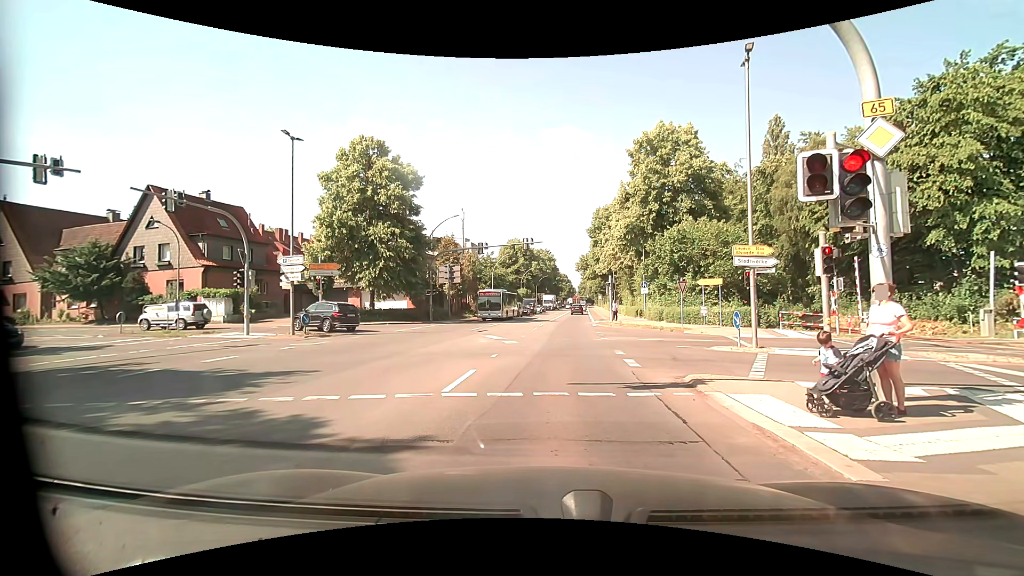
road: primary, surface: asphalt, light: Day
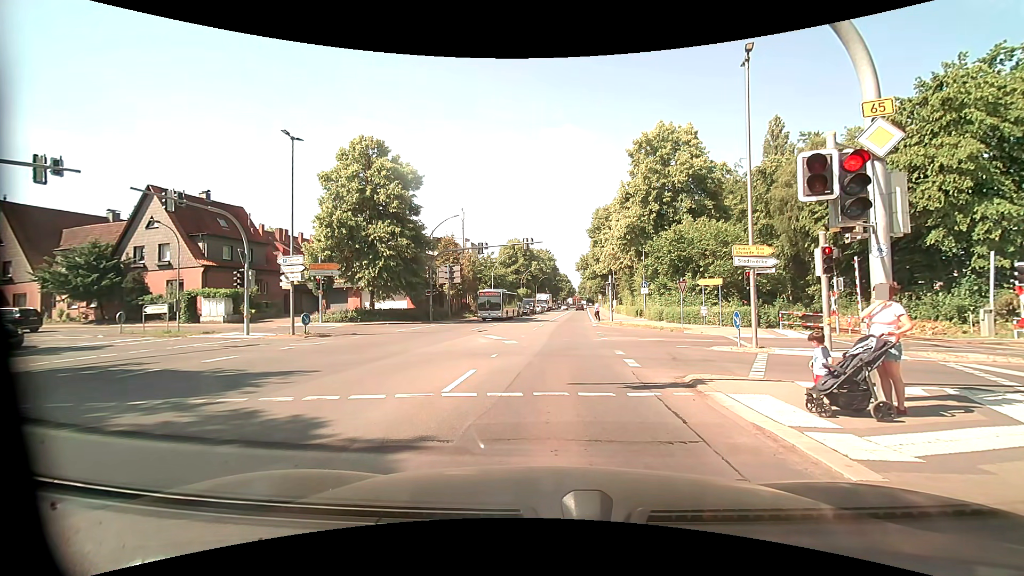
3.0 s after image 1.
(0.0, 0.0) m; 0°
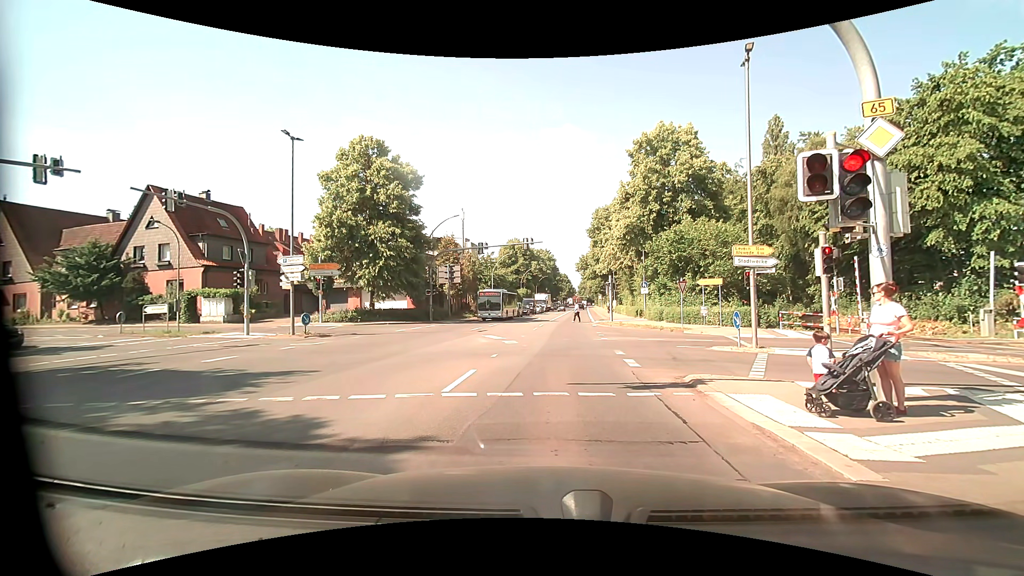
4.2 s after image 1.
(0.0, 0.0) m; 0°
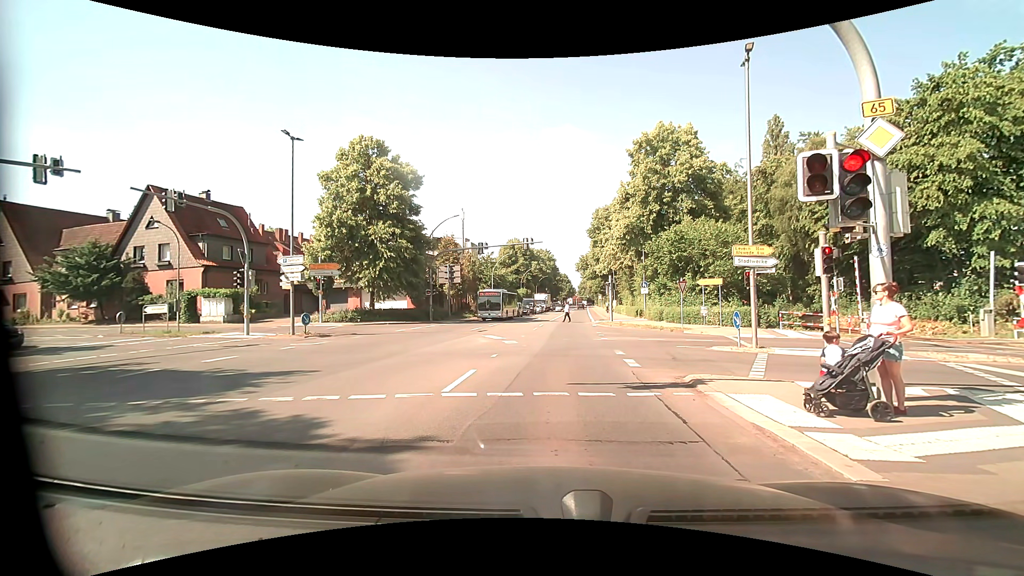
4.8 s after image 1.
(0.0, 0.0) m; 0°
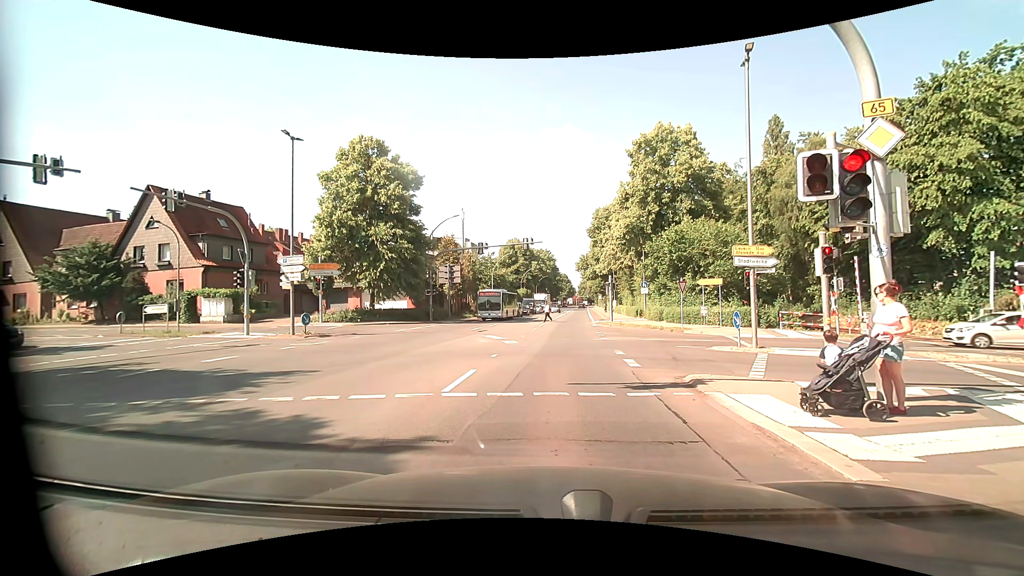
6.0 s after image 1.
(0.0, 0.0) m; 0°
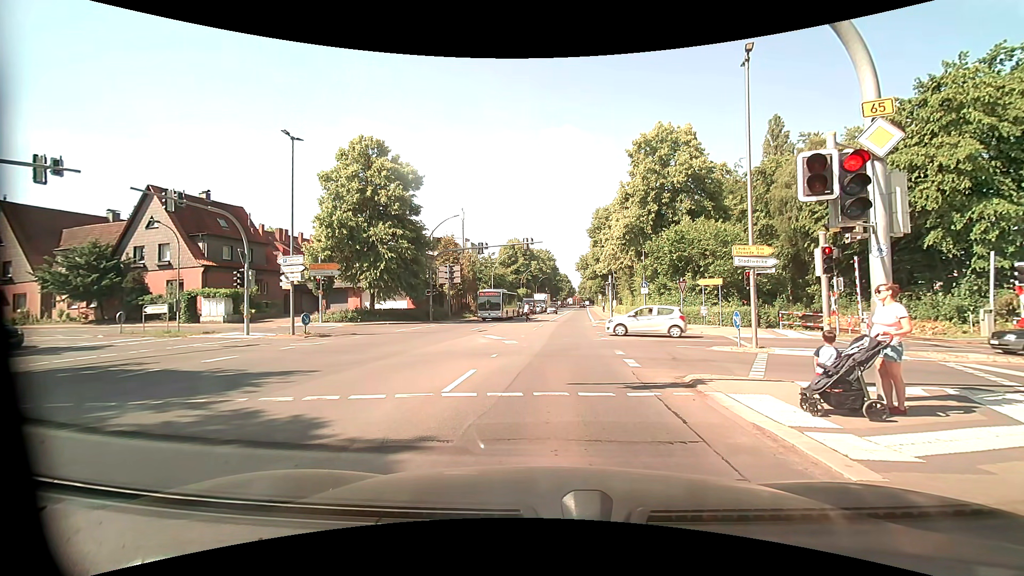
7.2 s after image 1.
(0.0, 0.0) m; 0°
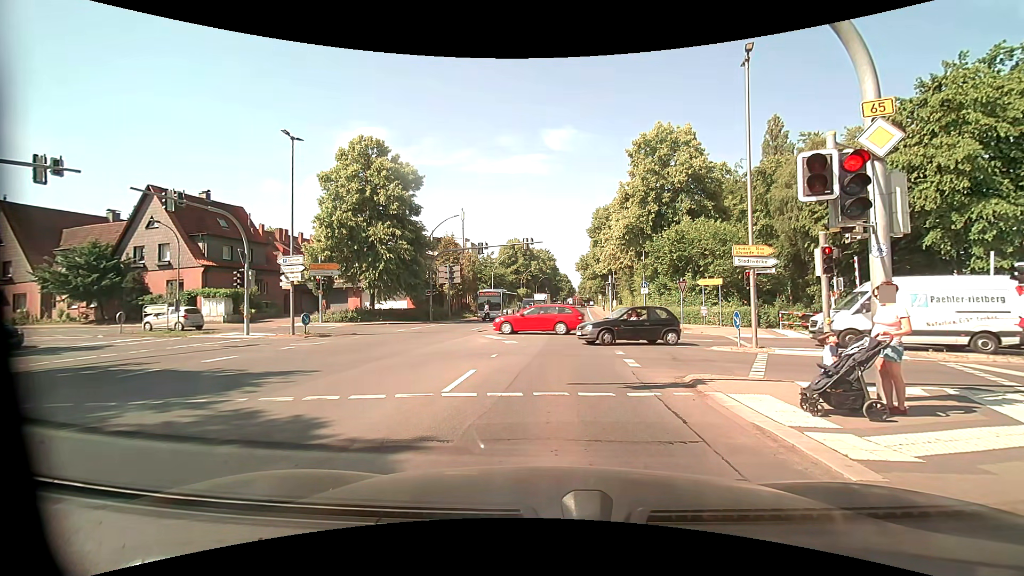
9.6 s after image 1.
(0.0, 0.0) m; 0°
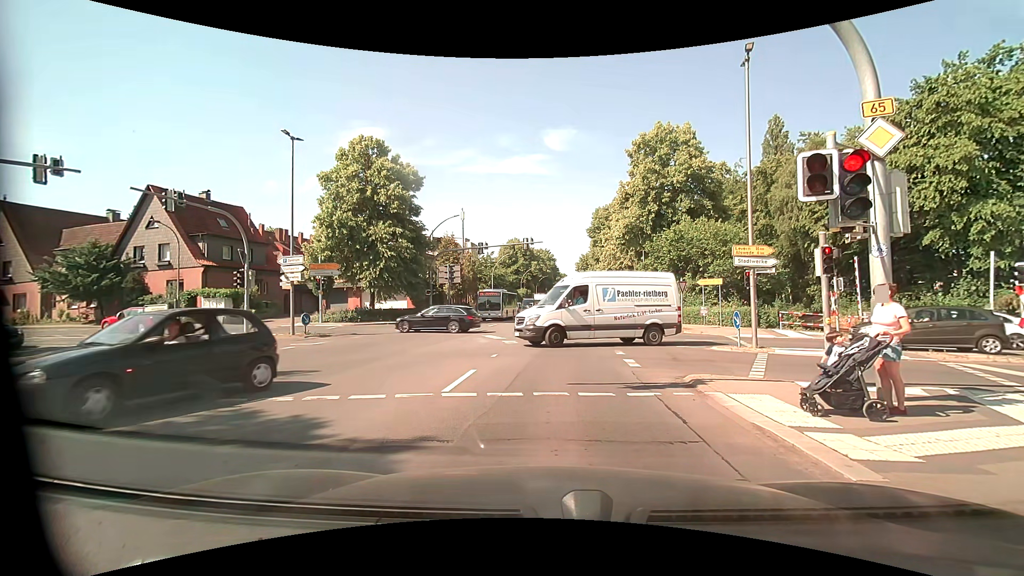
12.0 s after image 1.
(0.0, 0.0) m; 0°
(0, +10) (+1, +20) (+1, +30) (+2, +40) (+3, +50) (+4, +60) (+4, +70) (+5, +80) (+6, +90) (+7, +100) m
